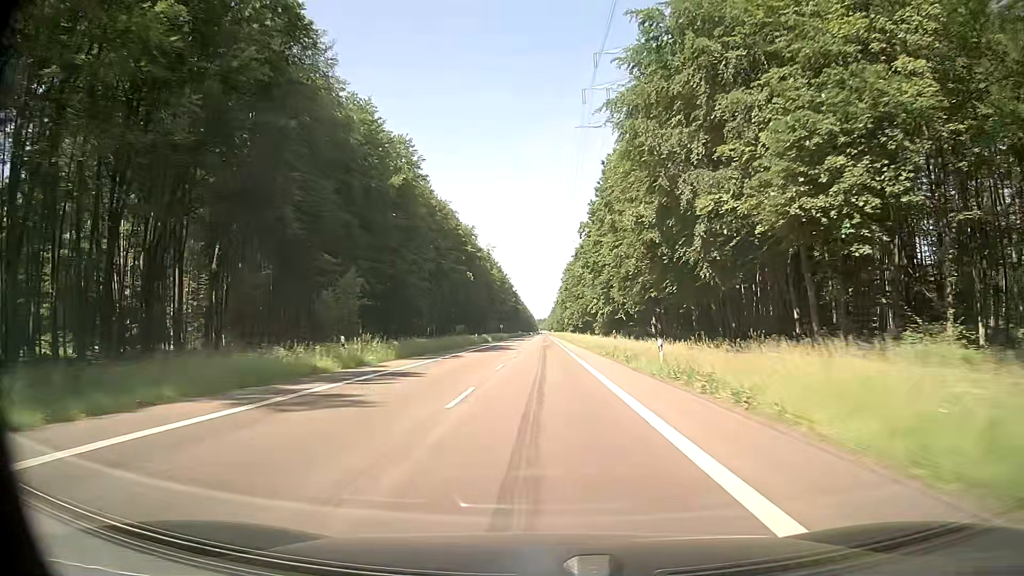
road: secondary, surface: asphalt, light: Day
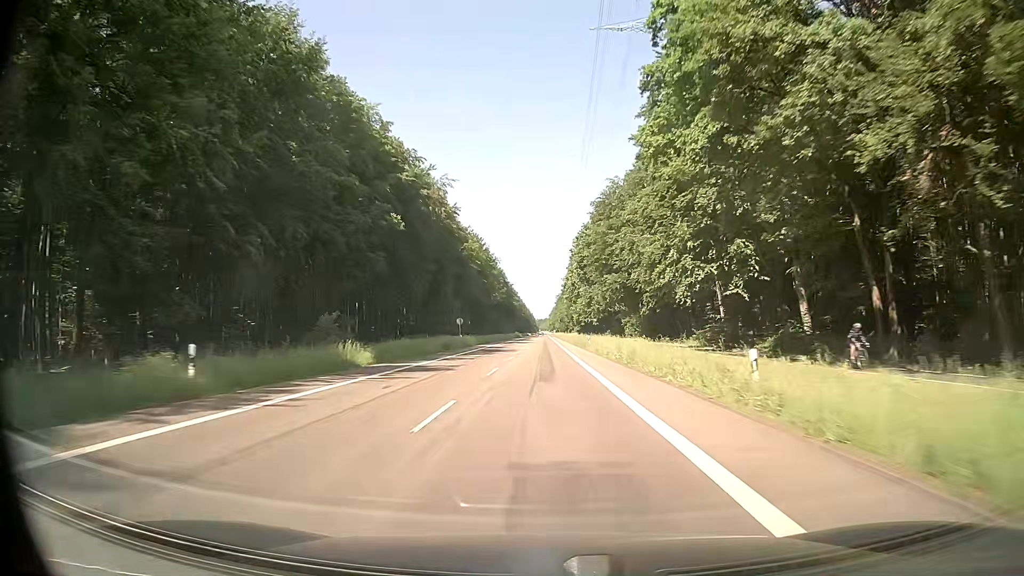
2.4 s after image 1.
(+0.1, +62.0) m; 0°
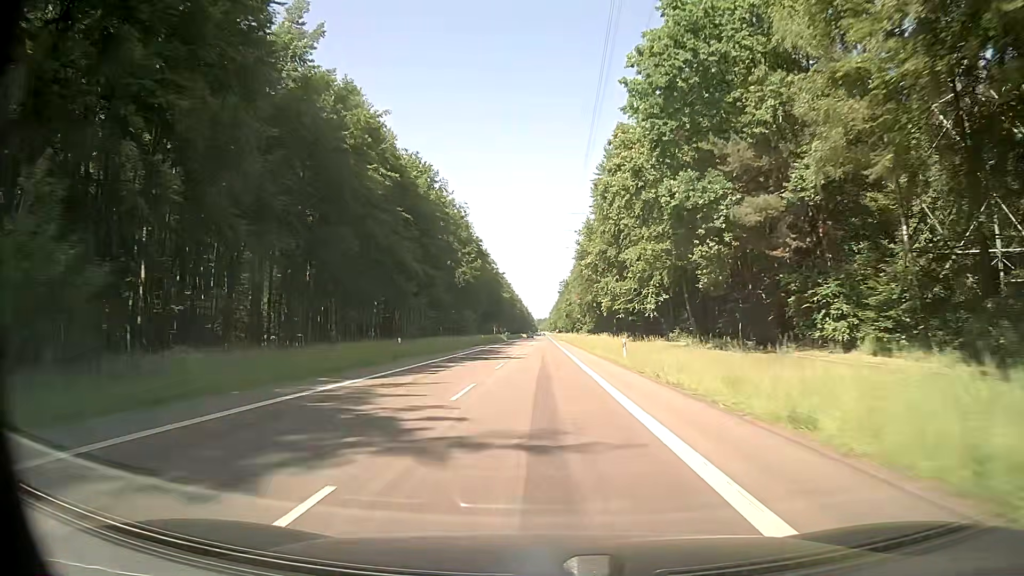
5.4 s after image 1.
(-0.2, +78.3) m; 0°
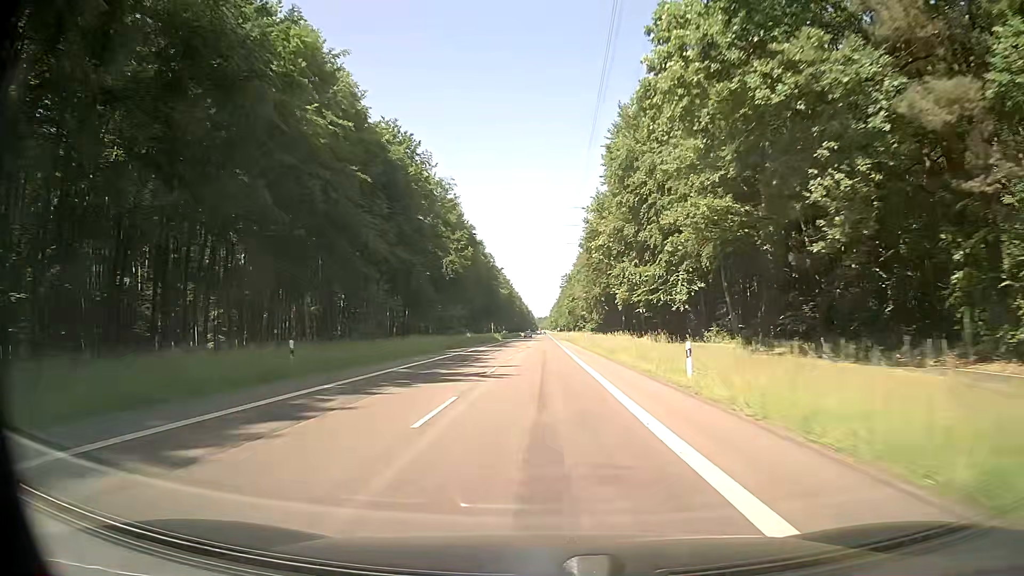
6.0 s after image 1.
(-0.1, +15.7) m; 0°
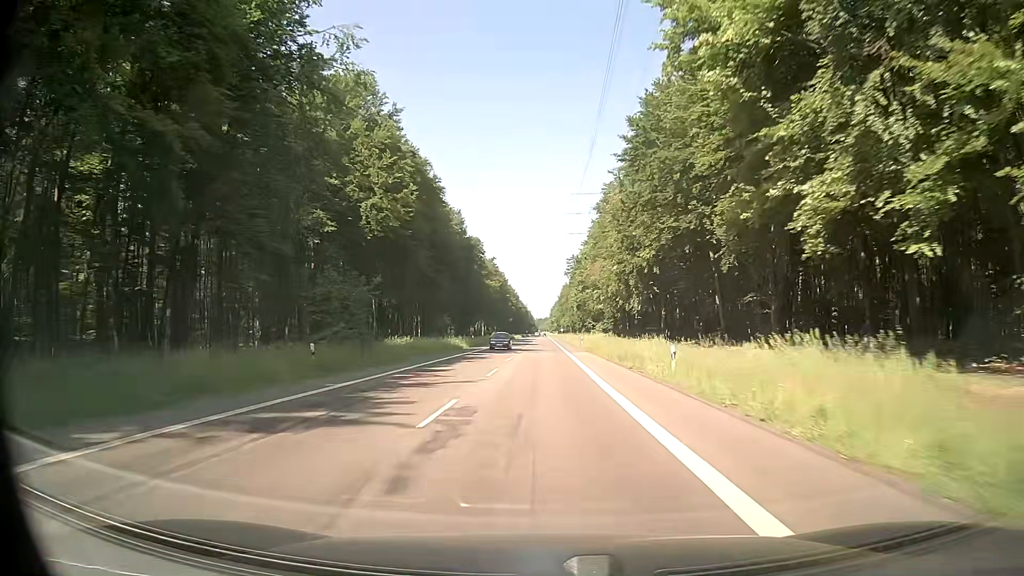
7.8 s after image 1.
(+0.1, +47.3) m; 0°
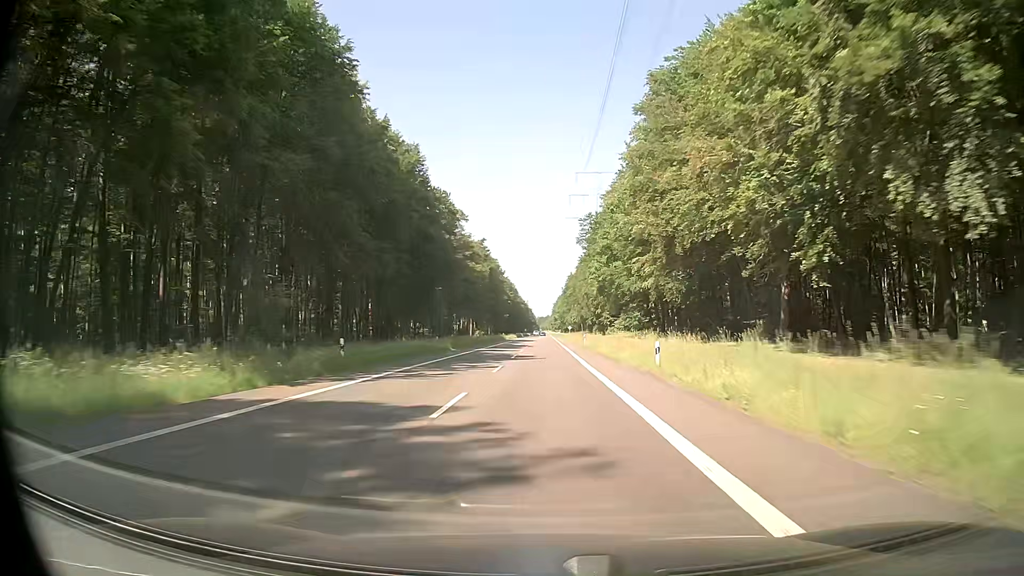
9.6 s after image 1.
(-0.1, +47.4) m; 0°
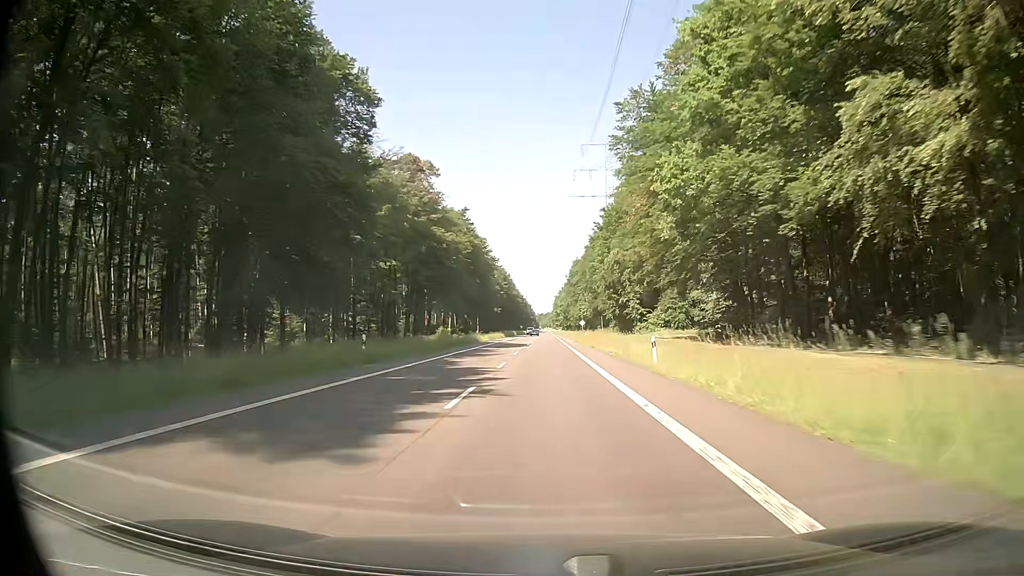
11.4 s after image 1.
(-0.2, +47.4) m; 0°
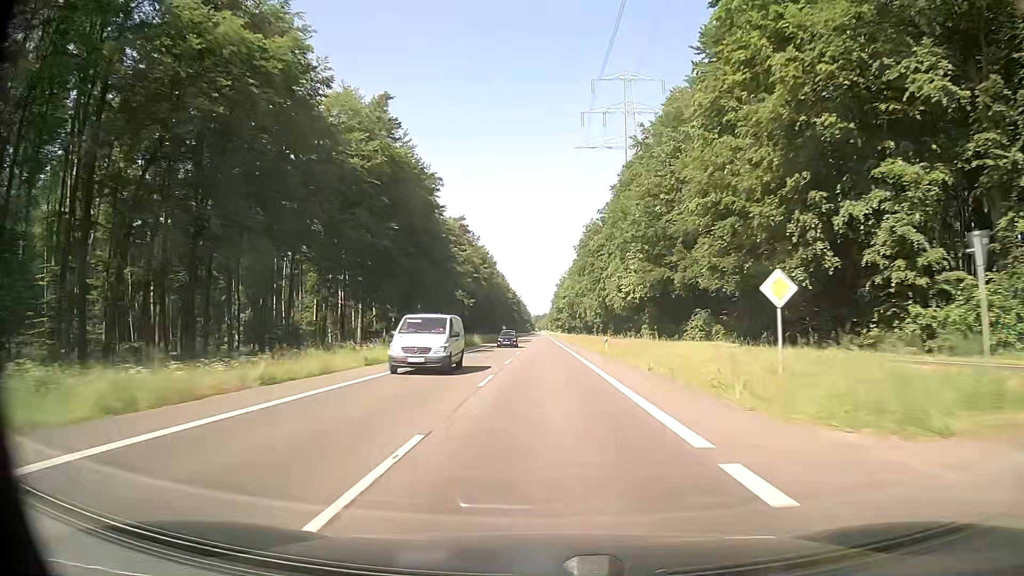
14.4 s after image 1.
(+0.1, +79.0) m; 0°
(0, +10) (0, +20) (0, +30) (0, +40) (0, +50) (0, +60) (0, +70) (0, +80) (0, +90) (0, +100) m
